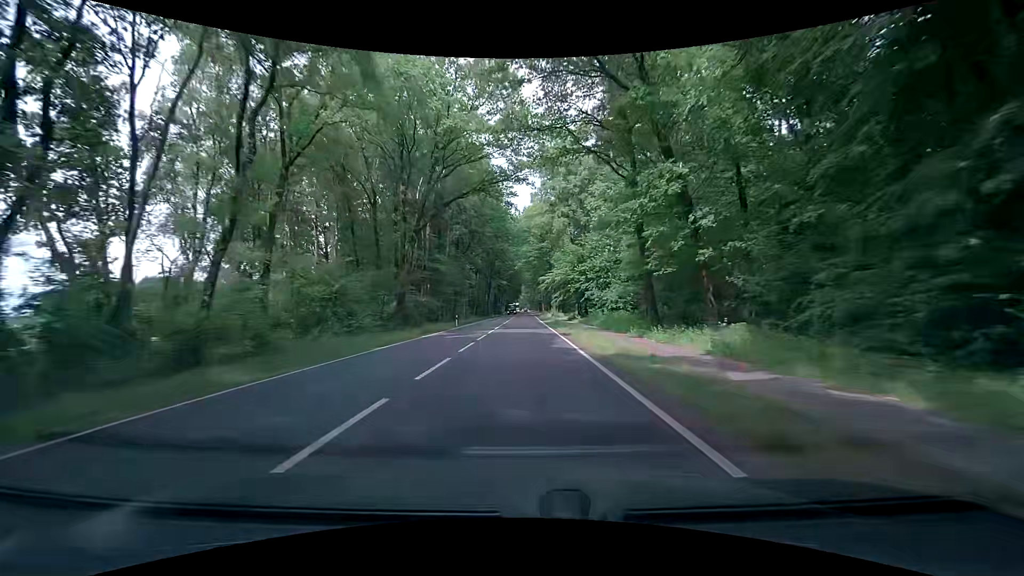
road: primary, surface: asphalt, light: Day
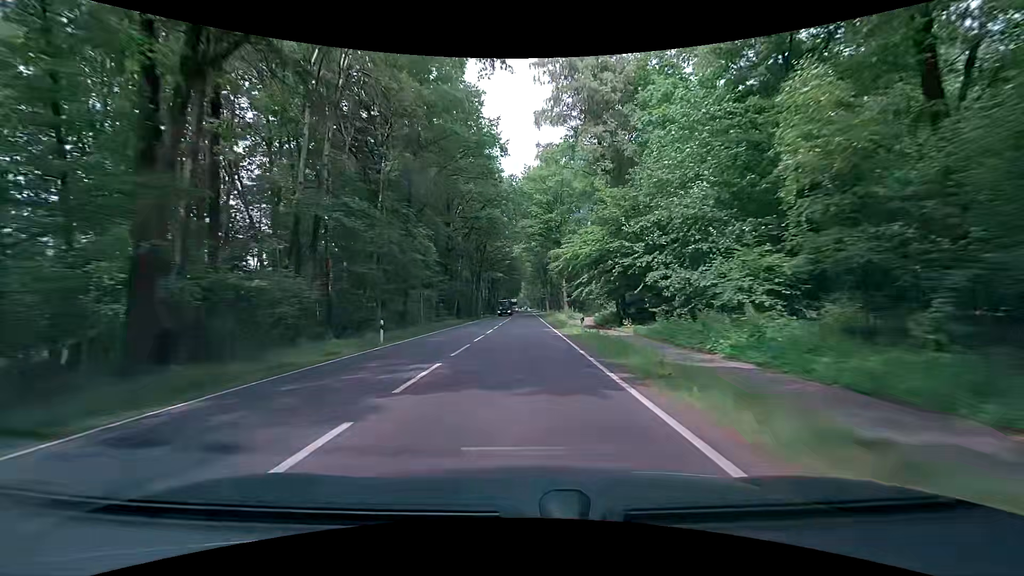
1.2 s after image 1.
(-0.2, +26.7) m; +1°
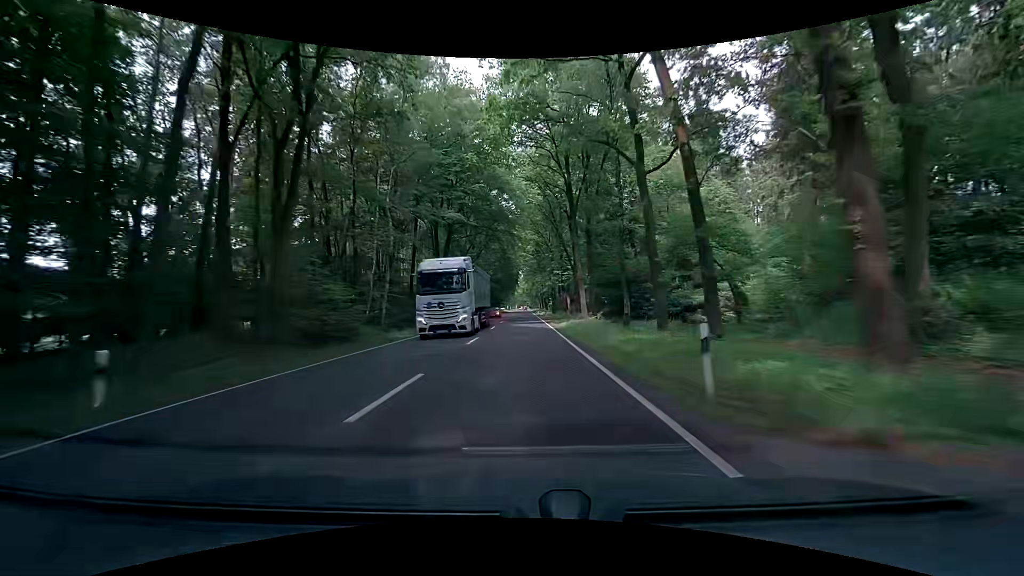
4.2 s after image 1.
(-0.9, +71.2) m; 0°
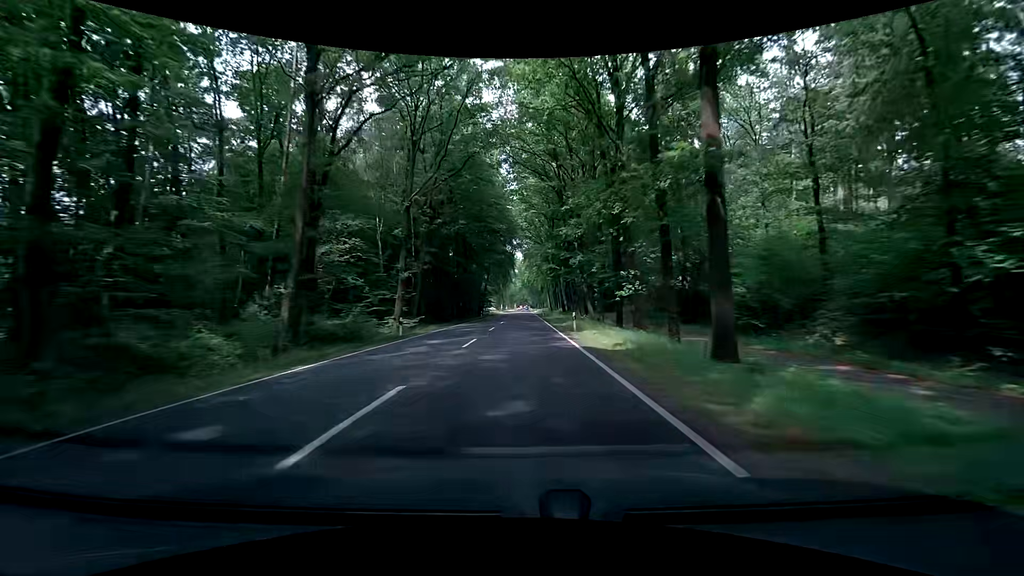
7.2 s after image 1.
(-1.3, +75.8) m; -1°
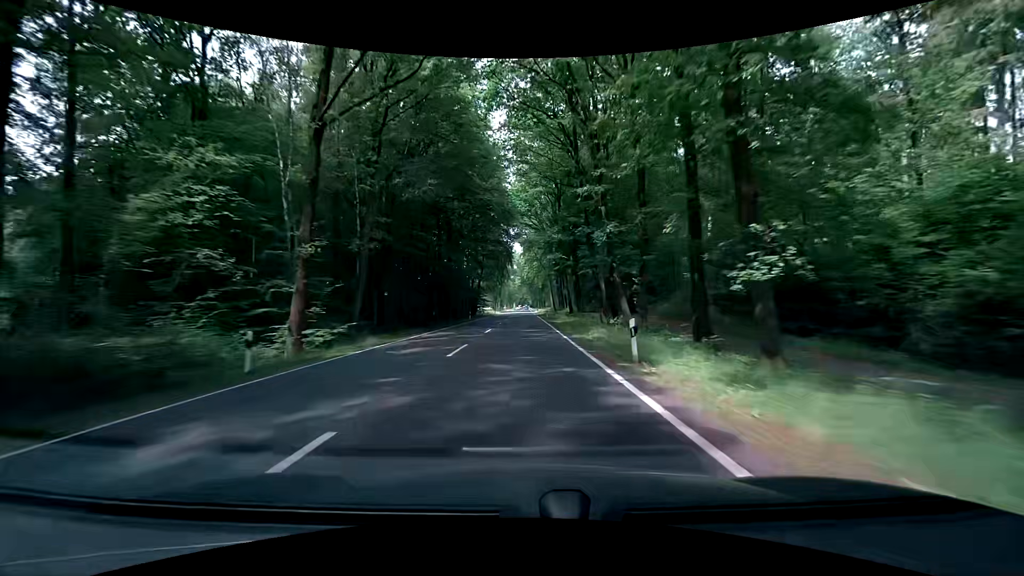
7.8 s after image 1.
(-0.1, +15.4) m; -1°
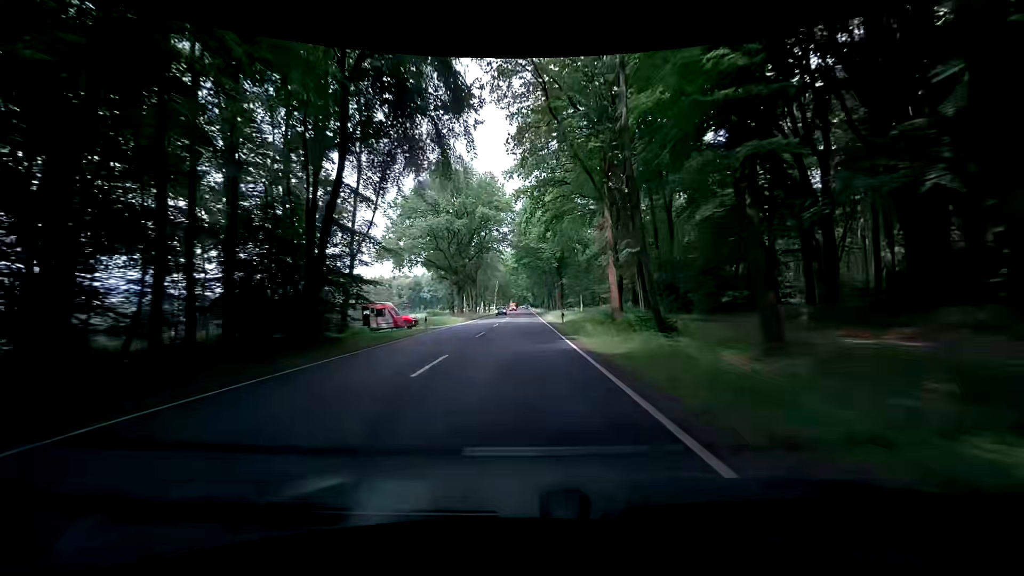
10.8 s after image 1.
(+0.7, +77.9) m; 0°
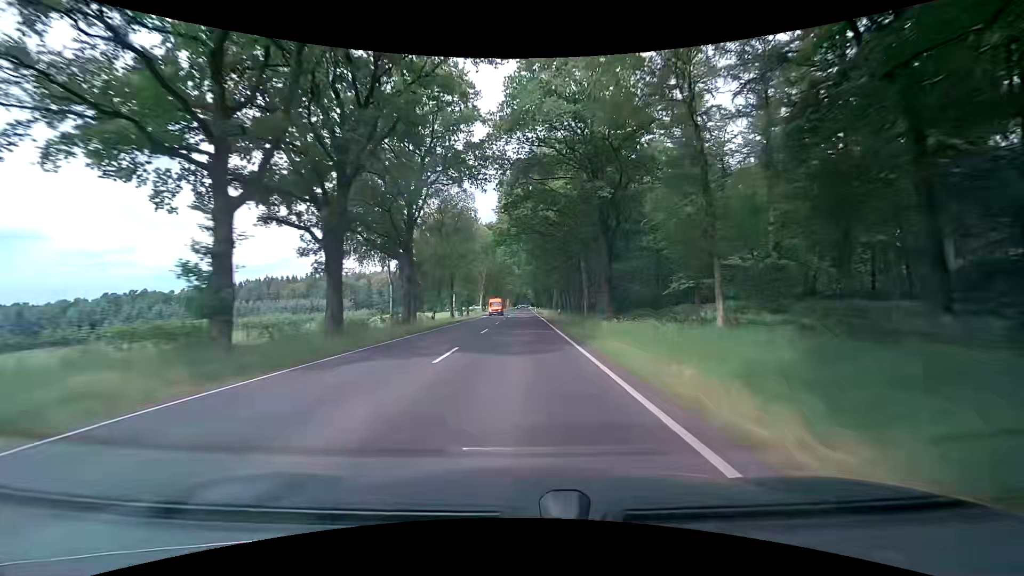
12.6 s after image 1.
(+0.1, +47.1) m; 0°
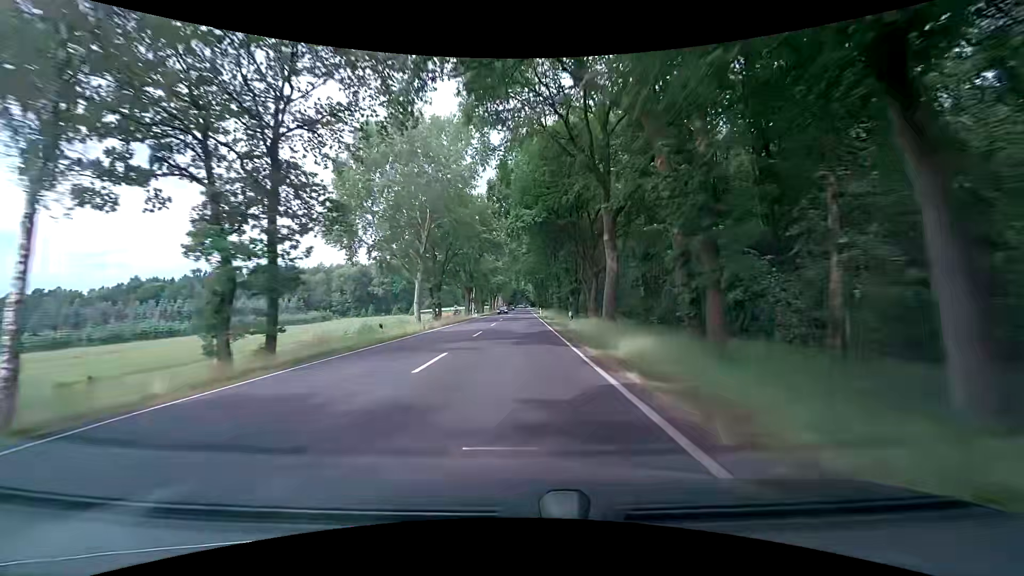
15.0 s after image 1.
(+0.4, +63.1) m; +1°
(0, +10) (0, +20) (0, +30) (0, +40) (0, +50) (0, +60) (0, +70) (0, +80) (0, +90) (0, +100) m
